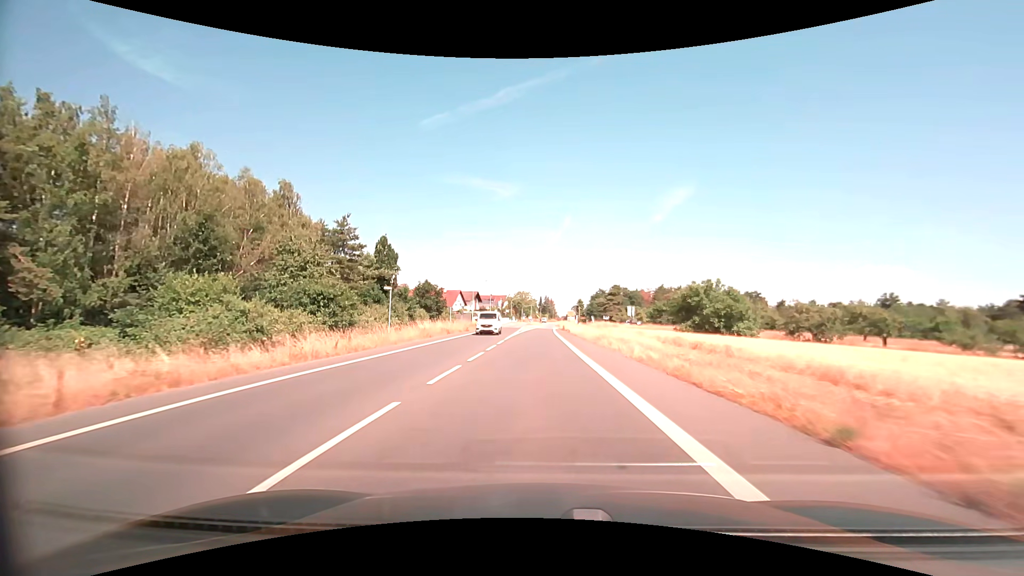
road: primary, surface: asphalt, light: Day
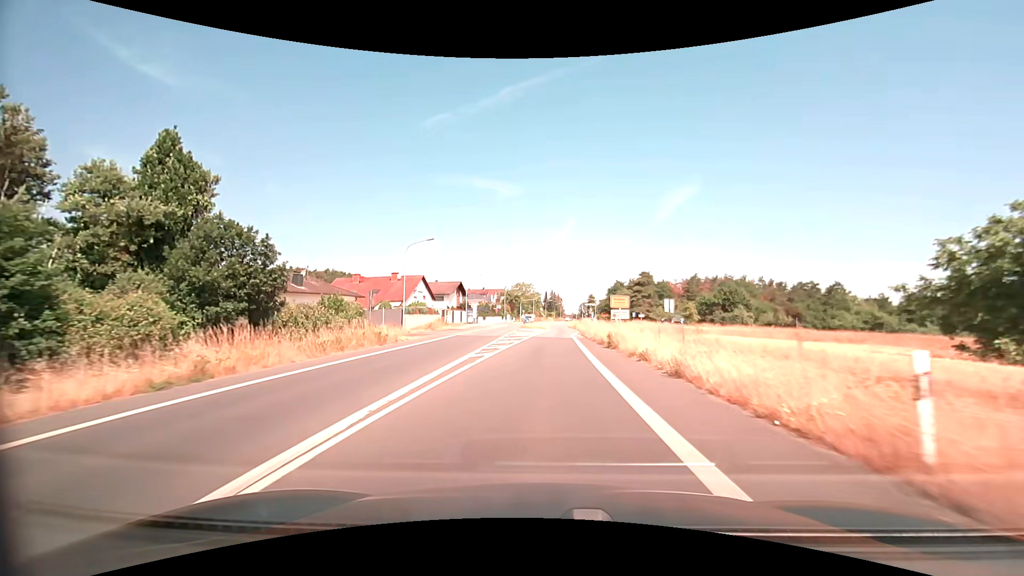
(0.0, +43.6) m; -1°
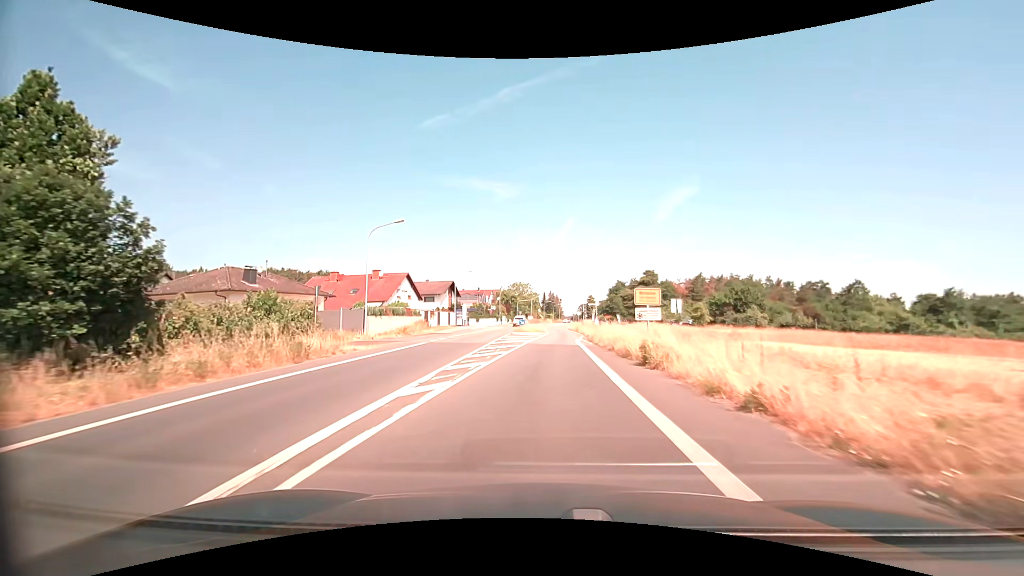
(0.0, +8.4) m; 0°
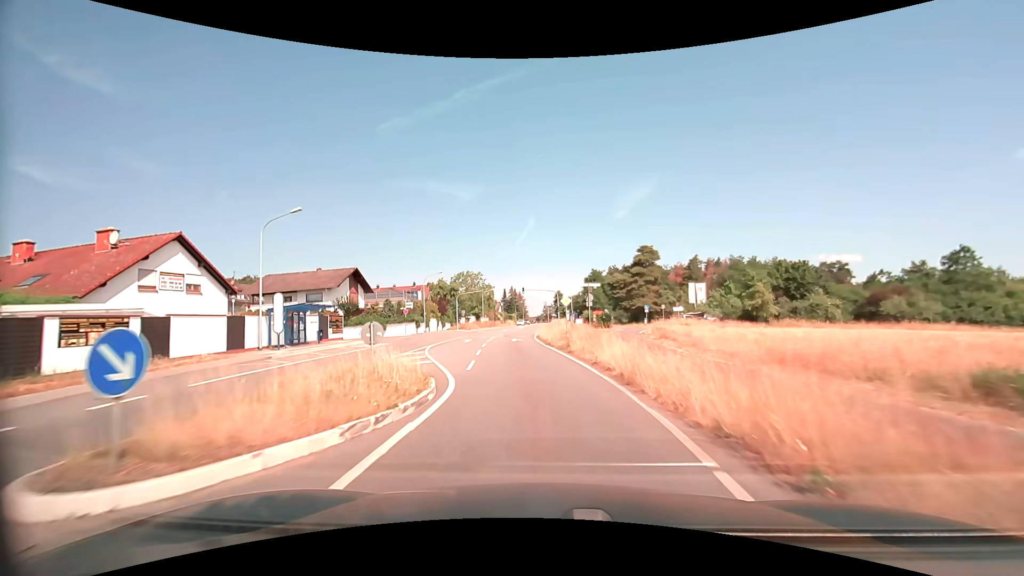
(+1.5, +40.5) m; +4°
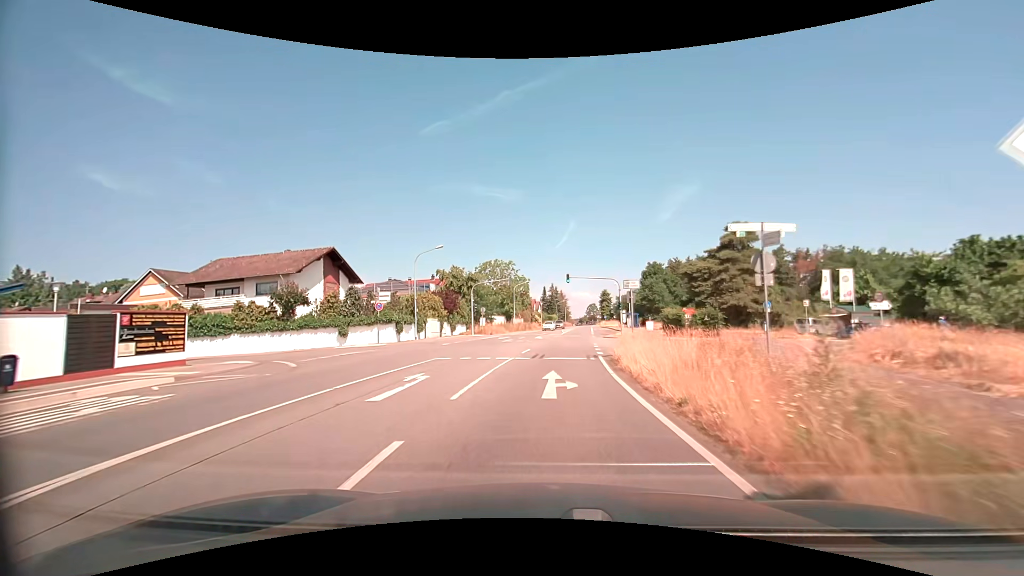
(-1.3, +23.2) m; -5°
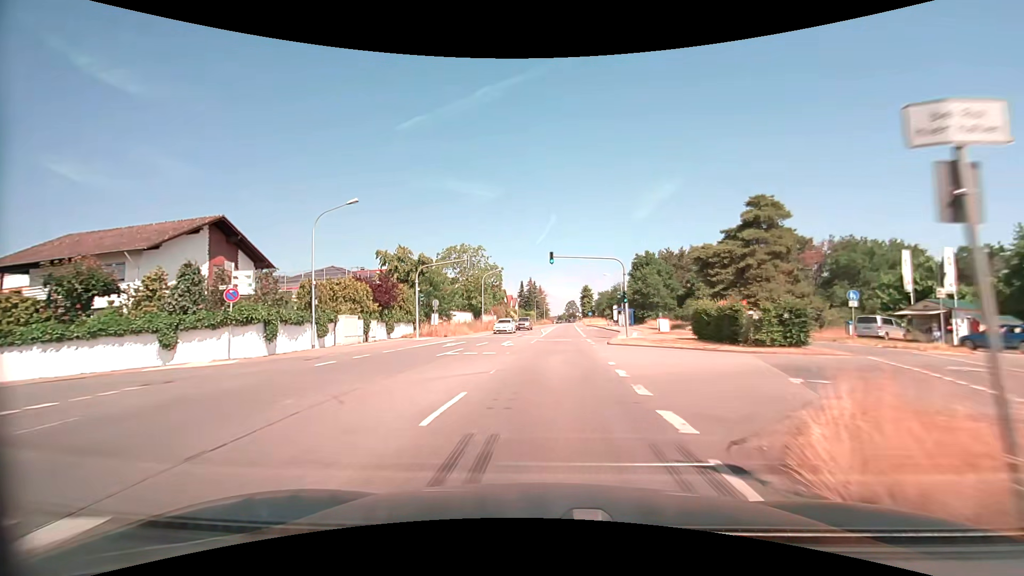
(+0.3, +15.0) m; +3°
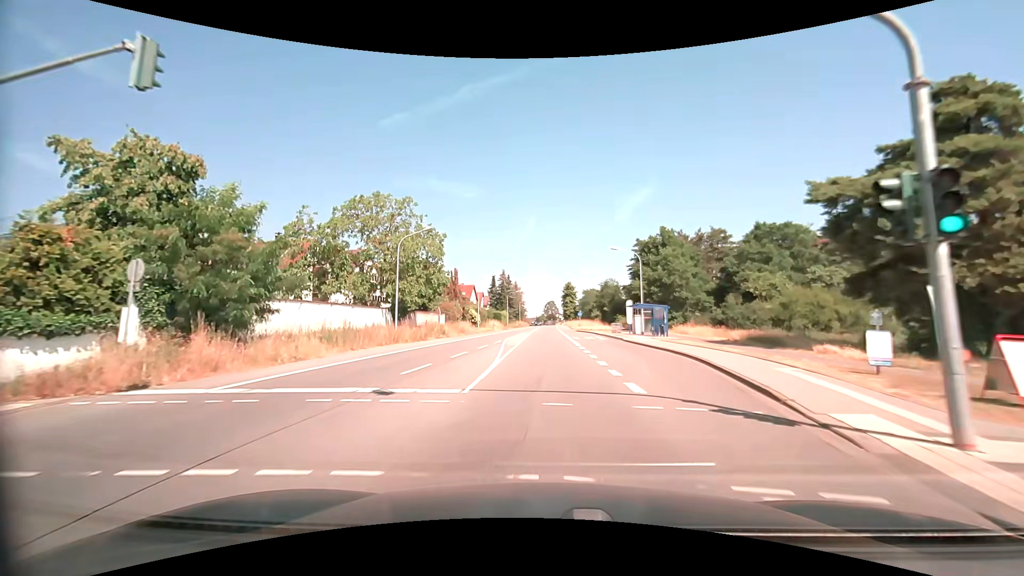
(+0.7, +29.3) m; +3°
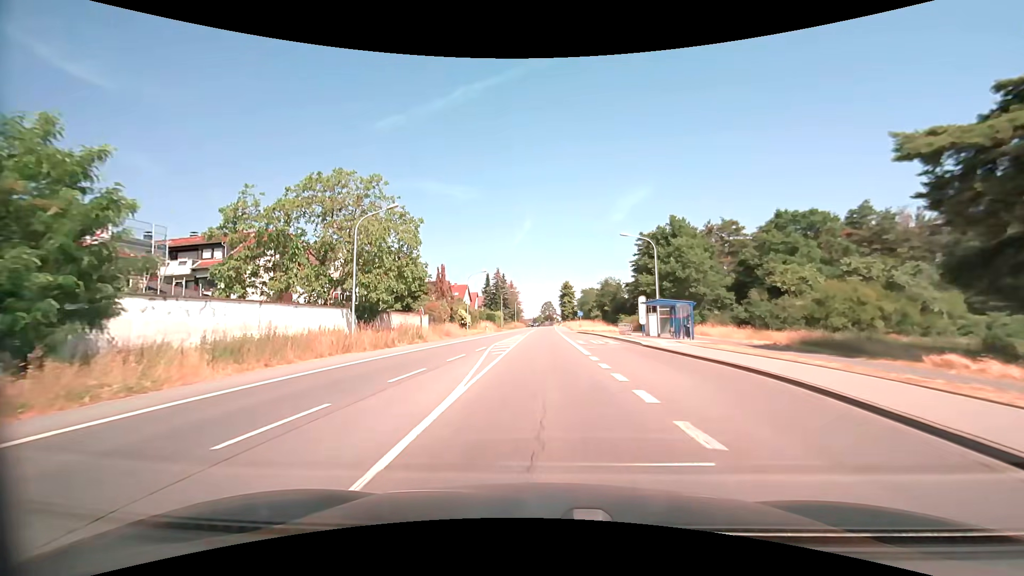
(0.0, +7.3) m; 0°
(0, +10) (0, +20) (0, +30) (0, +40) (0, +50) (0, +60) (0, +70) (0, +80) (+1, +90) (+1, +100) m
